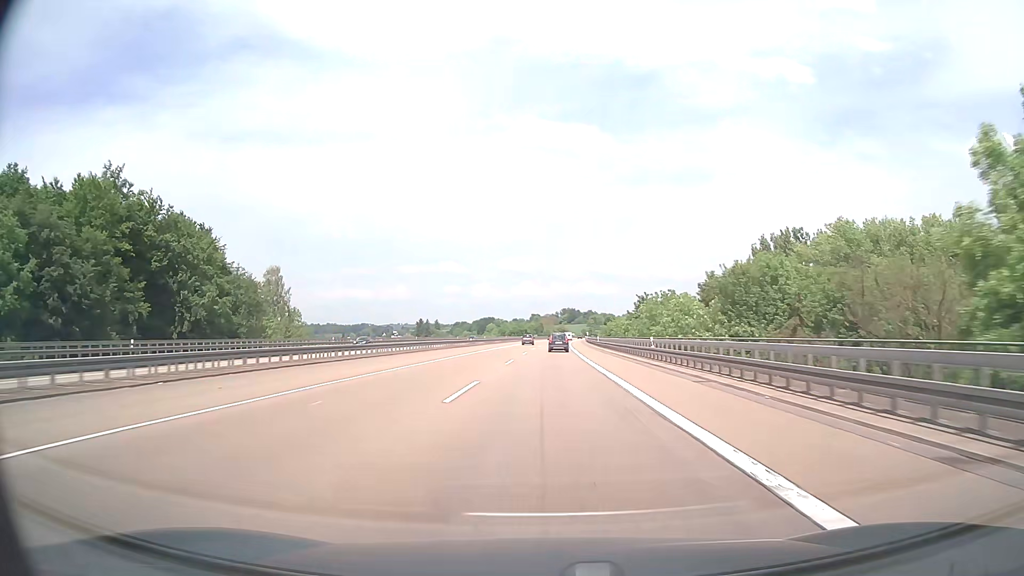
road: motorway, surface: asphalt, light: Day
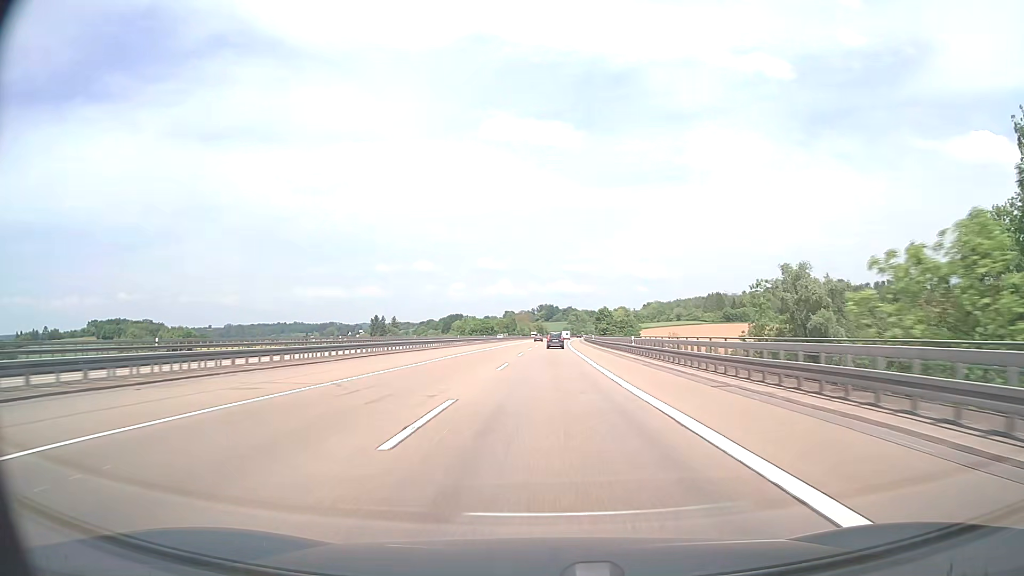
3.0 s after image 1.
(+1.6, +95.3) m; +2°
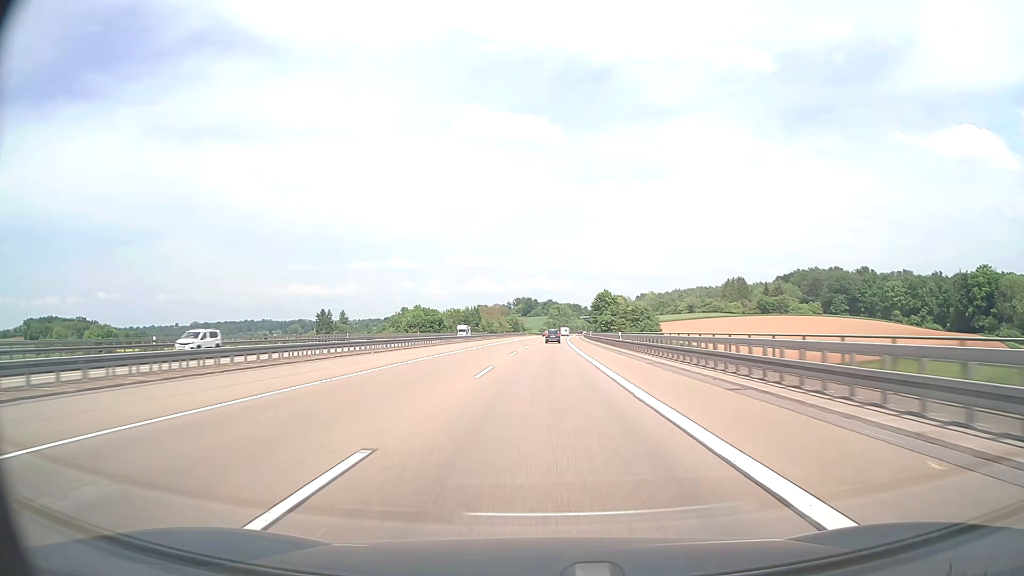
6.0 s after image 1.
(+1.6, +95.2) m; +2°
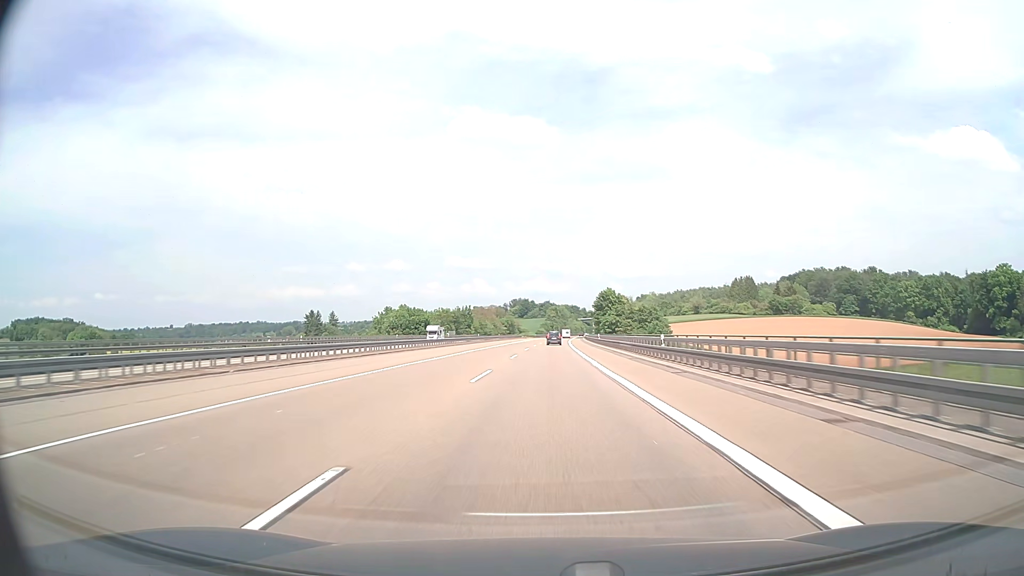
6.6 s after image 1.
(0.0, +19.0) m; 0°
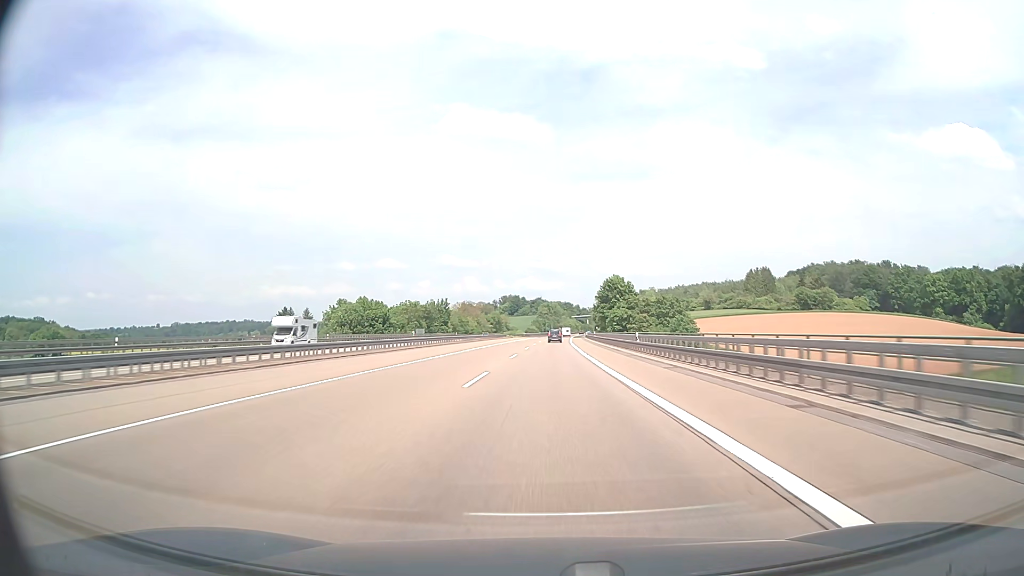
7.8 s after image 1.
(+0.2, +38.0) m; +1°
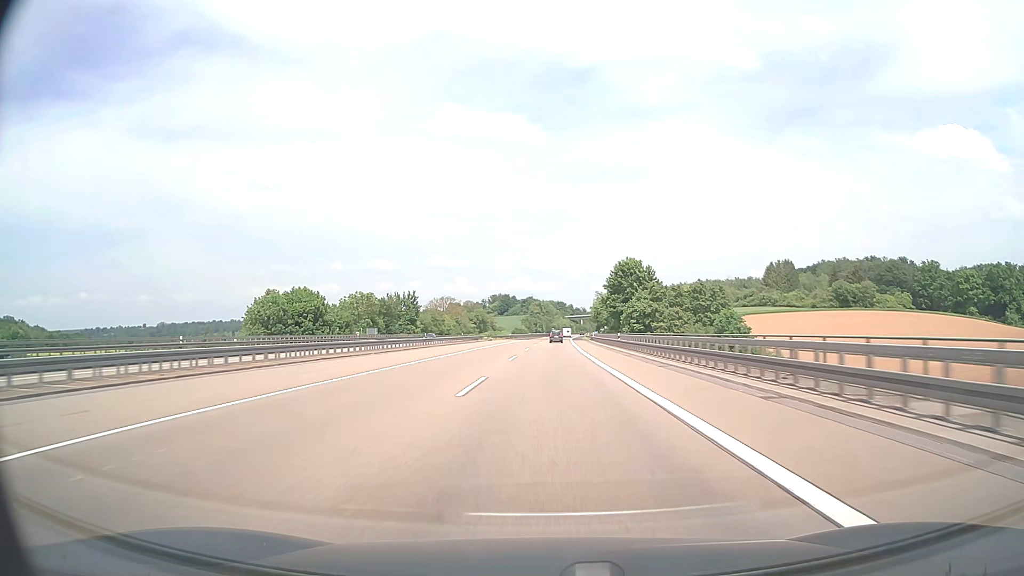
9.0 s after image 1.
(+0.2, +38.0) m; +1°
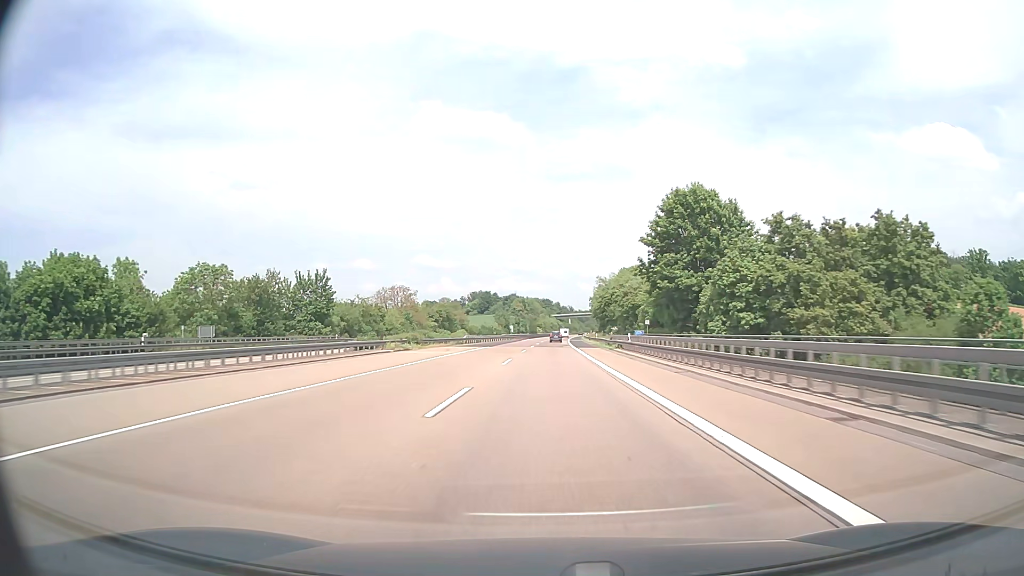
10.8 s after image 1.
(+0.7, +57.0) m; +1°
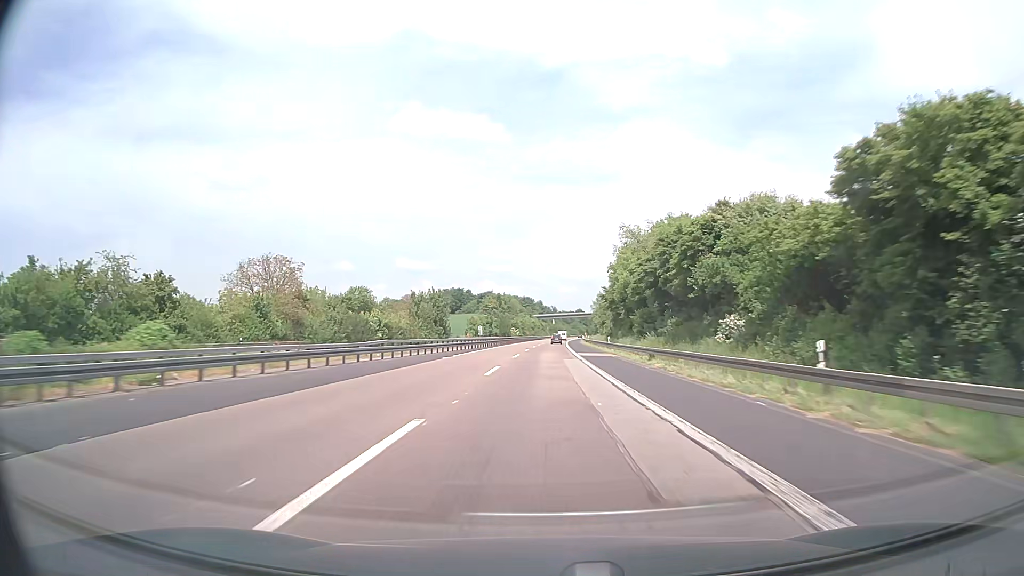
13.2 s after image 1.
(+0.9, +76.0) m; +2°
(0, +10) (0, +20) (0, +30) (0, +40) (0, +50) (0, +60) (0, +70) (+1, +80) (+1, +90) (+1, +100) m
